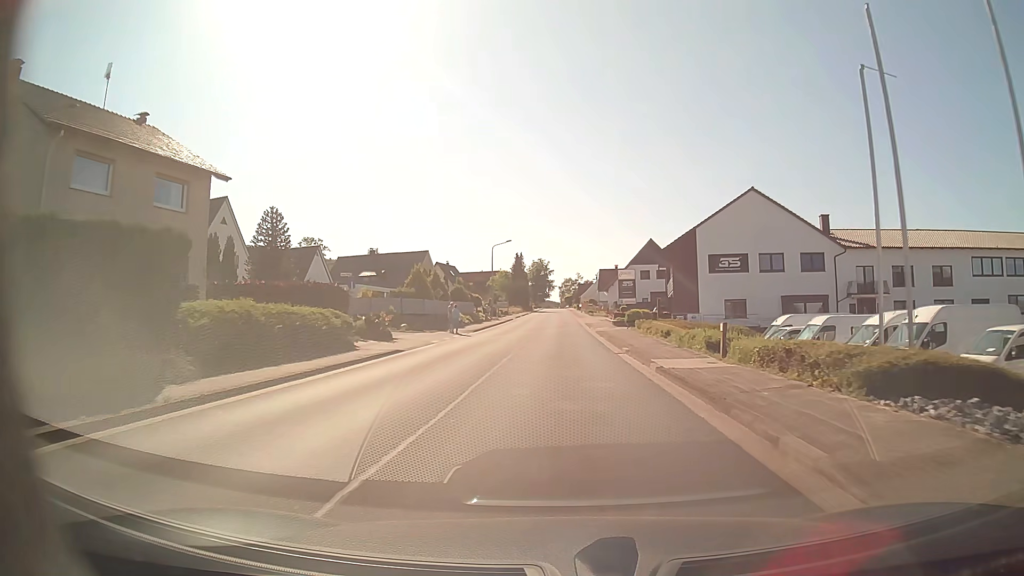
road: tertiary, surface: asphalt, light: Day
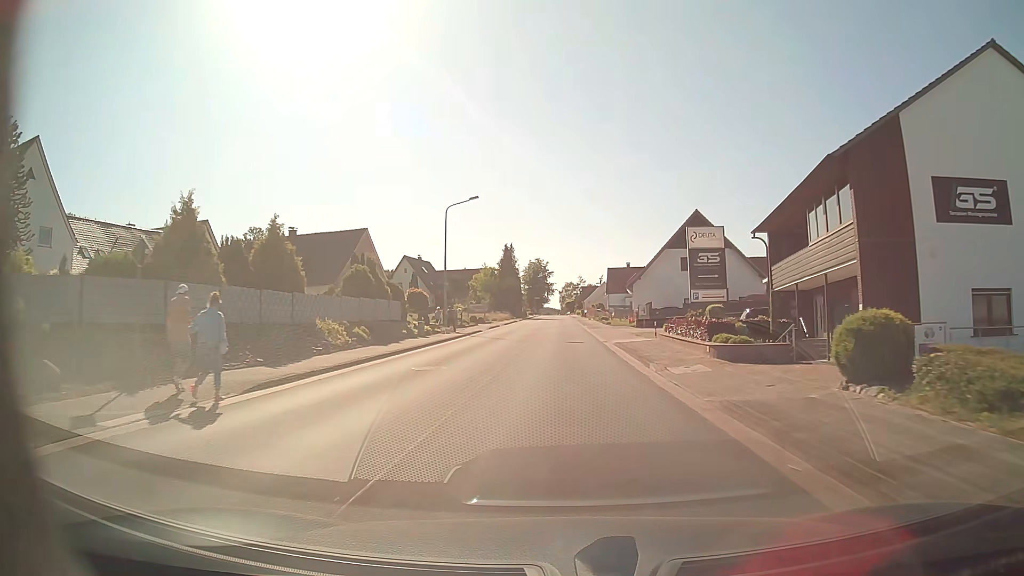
(+0.1, +32.0) m; 0°
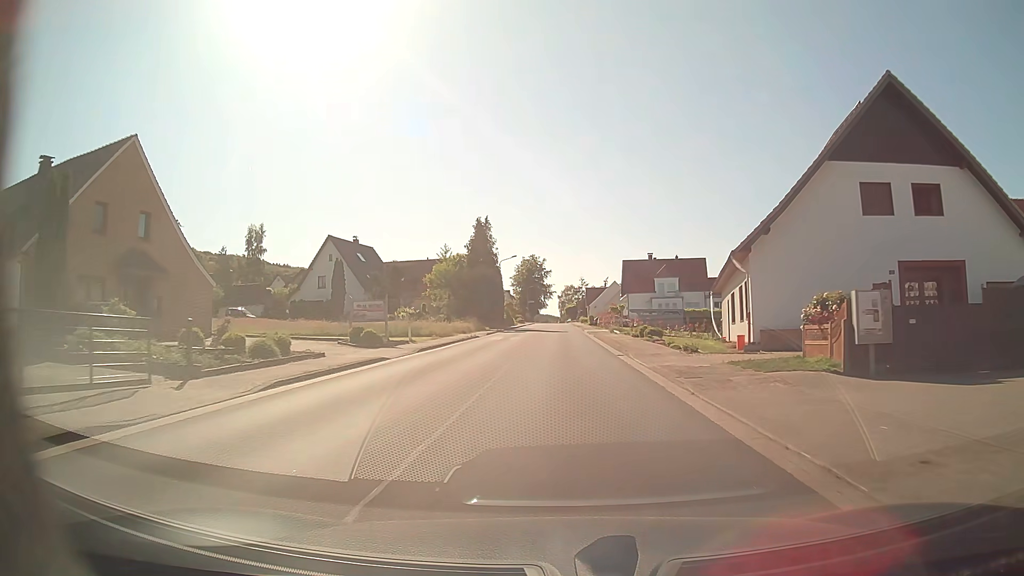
(0.0, +39.8) m; 0°
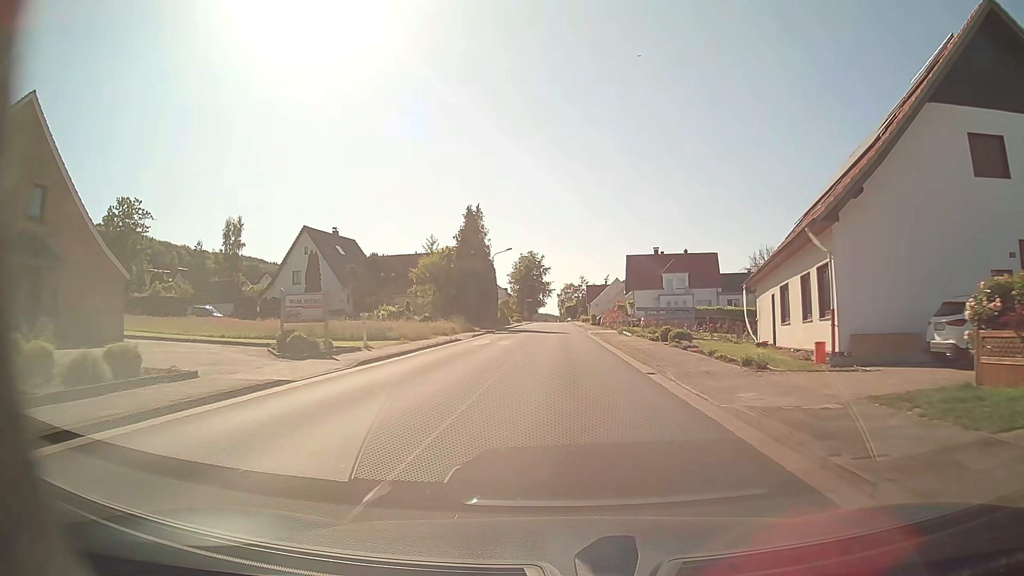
(0.0, +8.0) m; 0°
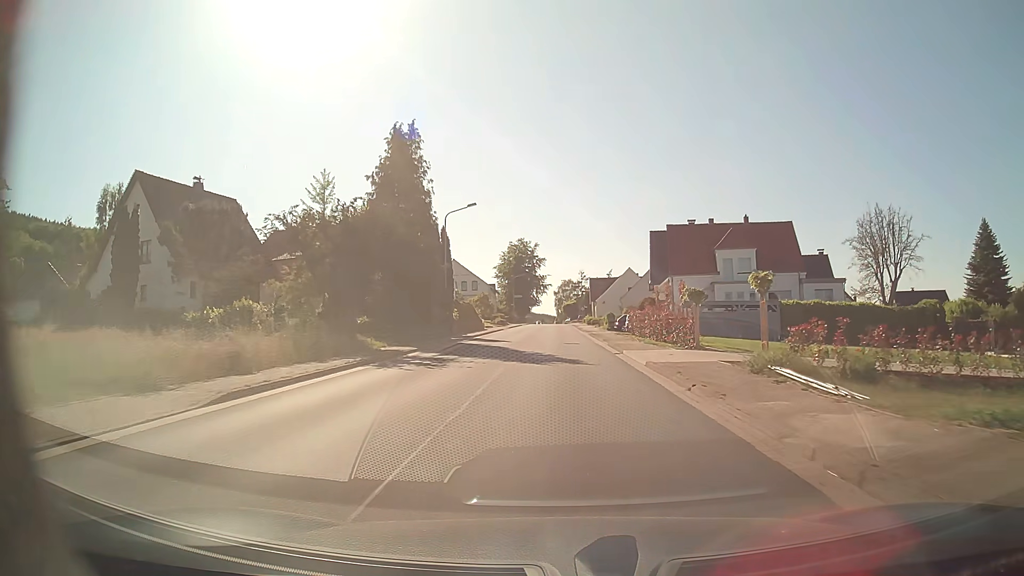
(0.0, +32.1) m; 0°
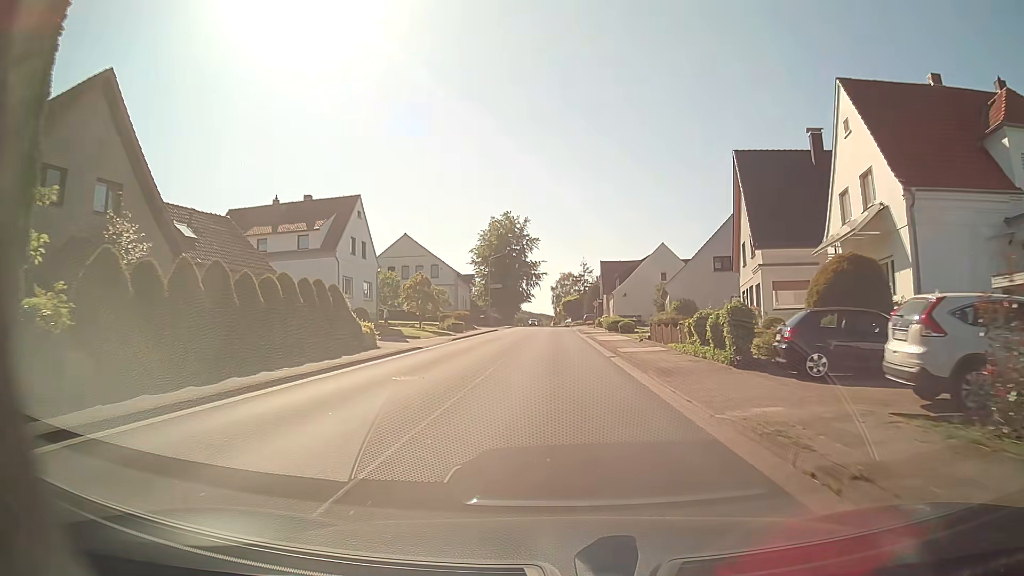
(+0.1, +40.3) m; 0°
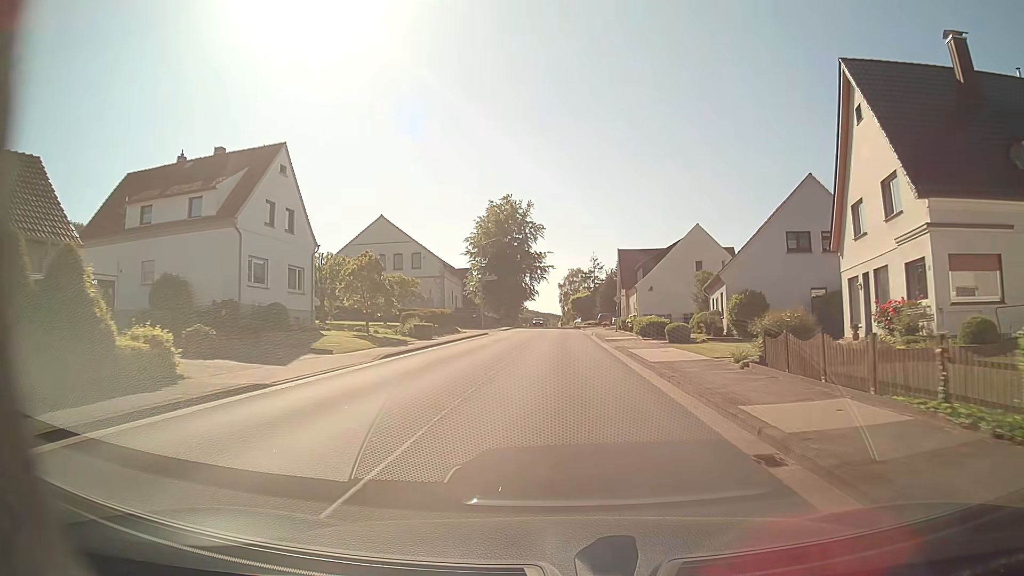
(-0.1, +16.2) m; 0°
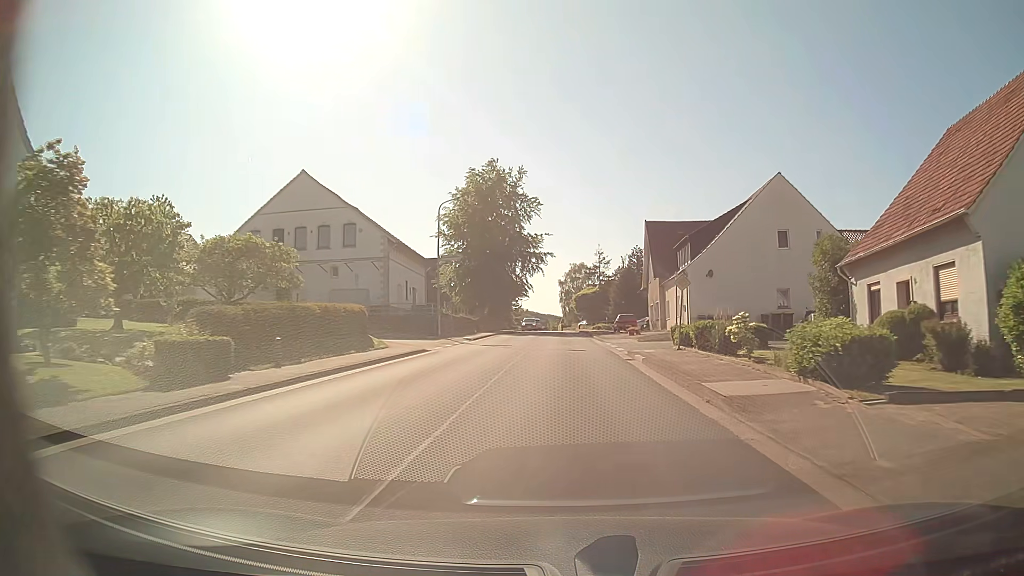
(-0.2, +24.2) m; 0°
(0, +10) (0, +20) (0, +30) (0, +40) (0, +50) (0, +60) (0, +70) (0, +80) (0, +90) (0, +100) m
